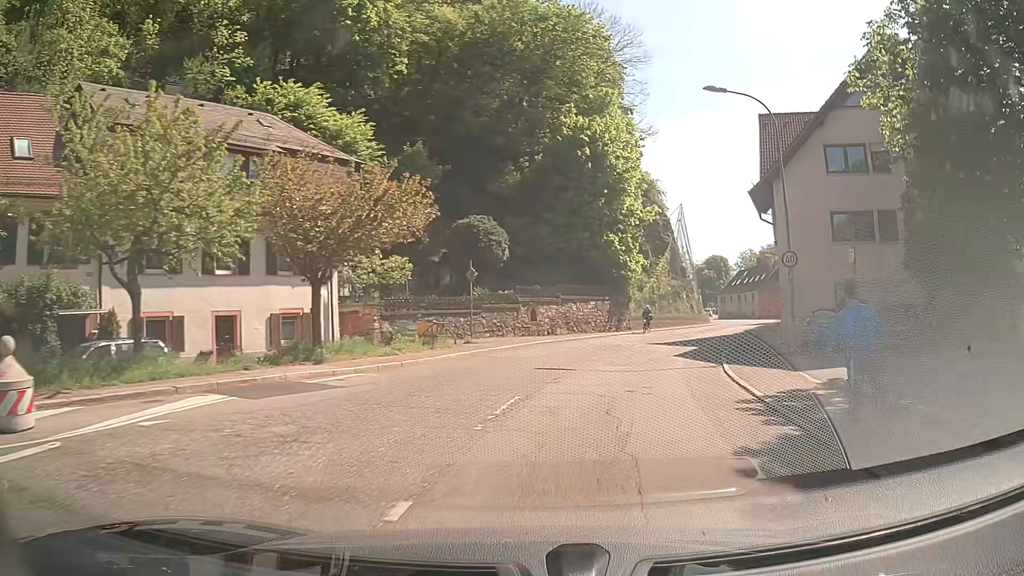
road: secondary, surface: asphalt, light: Day
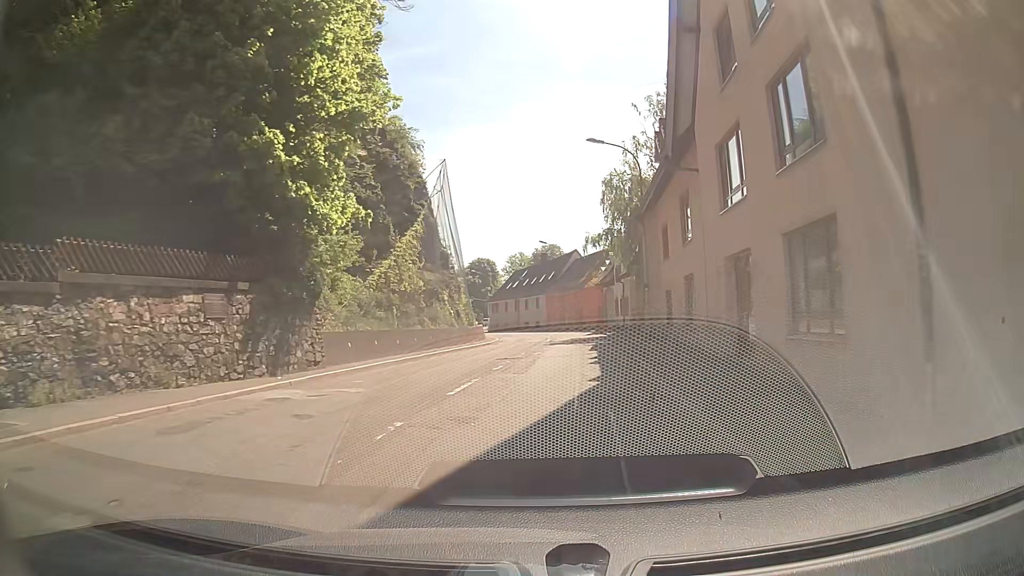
(+4.9, +26.0) m; +19°
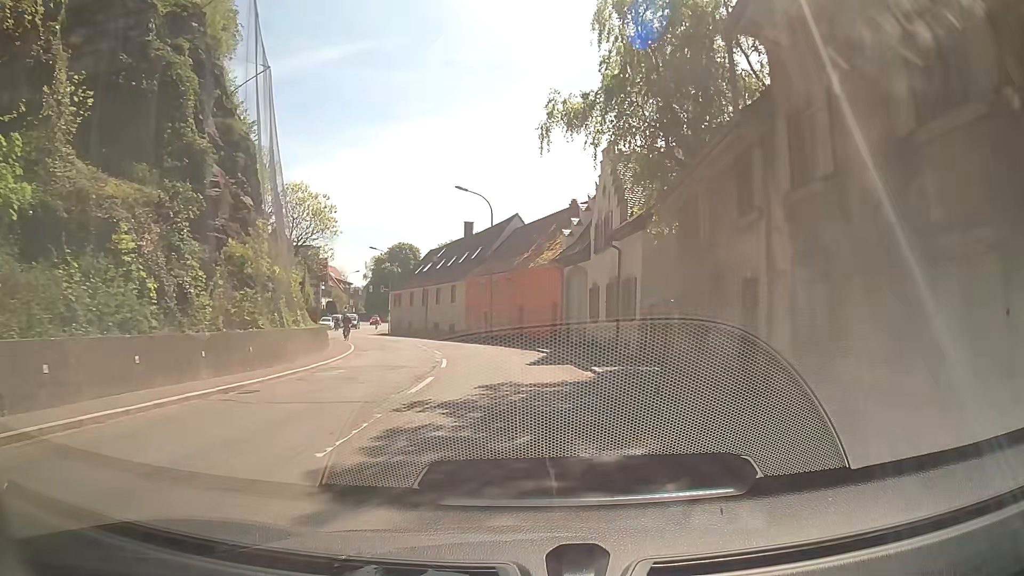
(+1.9, +29.4) m; +6°
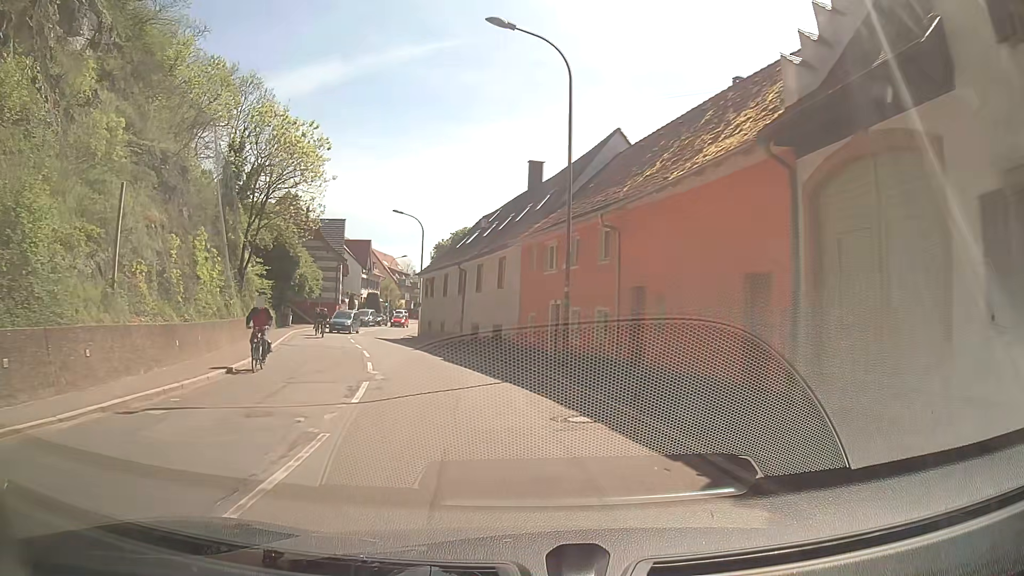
(-1.0, +24.0) m; -7°
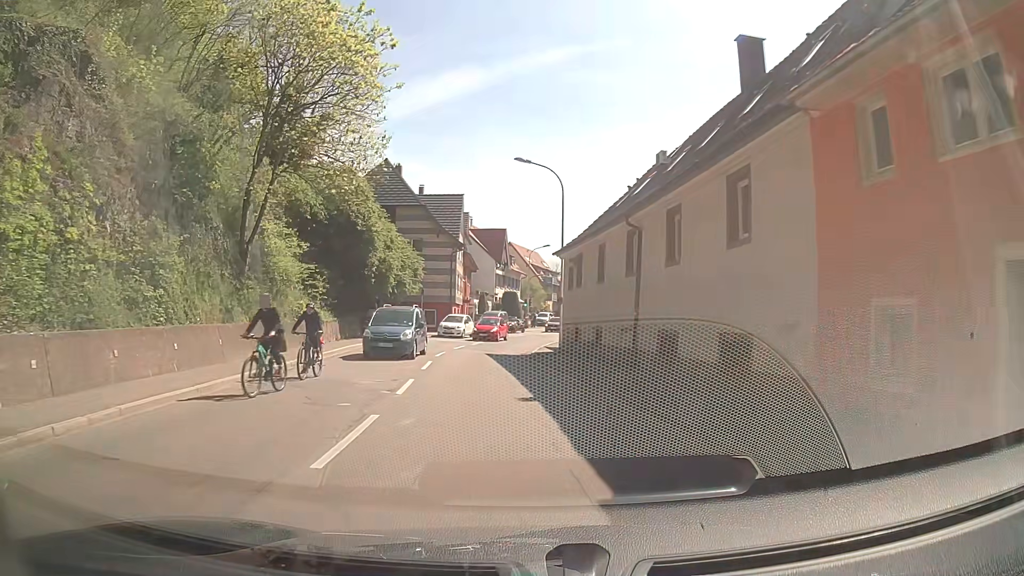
(-1.7, +17.5) m; -12°
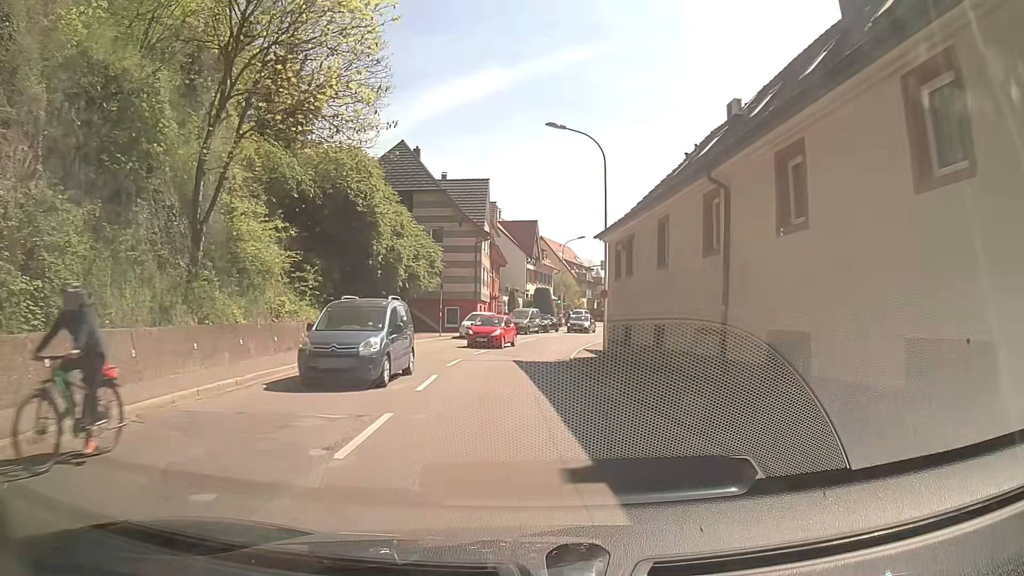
(-0.2, +5.8) m; -3°
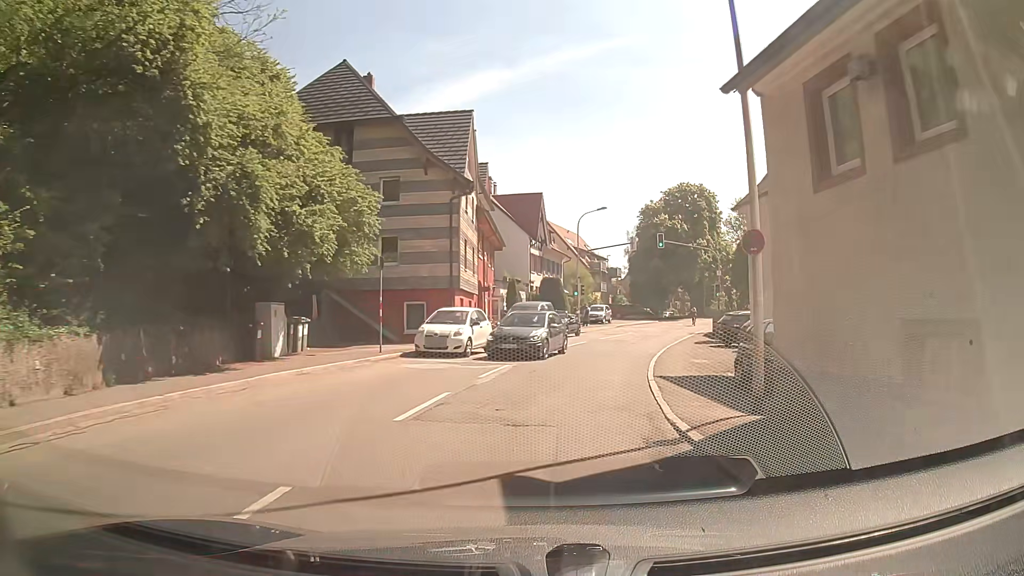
(-0.4, +17.0) m; 0°
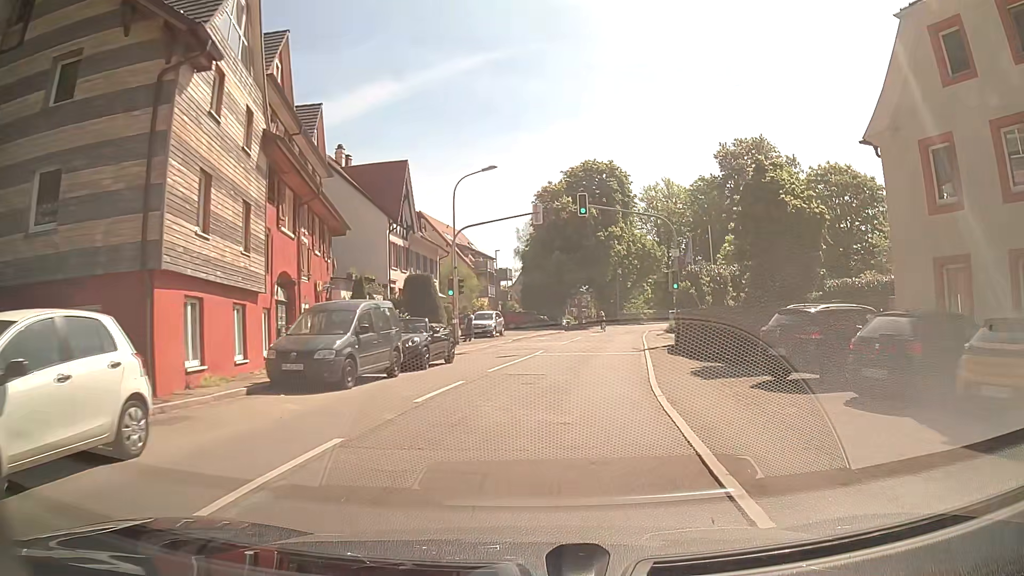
(+1.2, +16.7) m; +10°
(0, +10) (+1, +20) (+2, +30) (+4, +40) (+5, +50) (+9, +59) (+13, +68) (+19, +76) (+25, +84) (+31, +92) m
